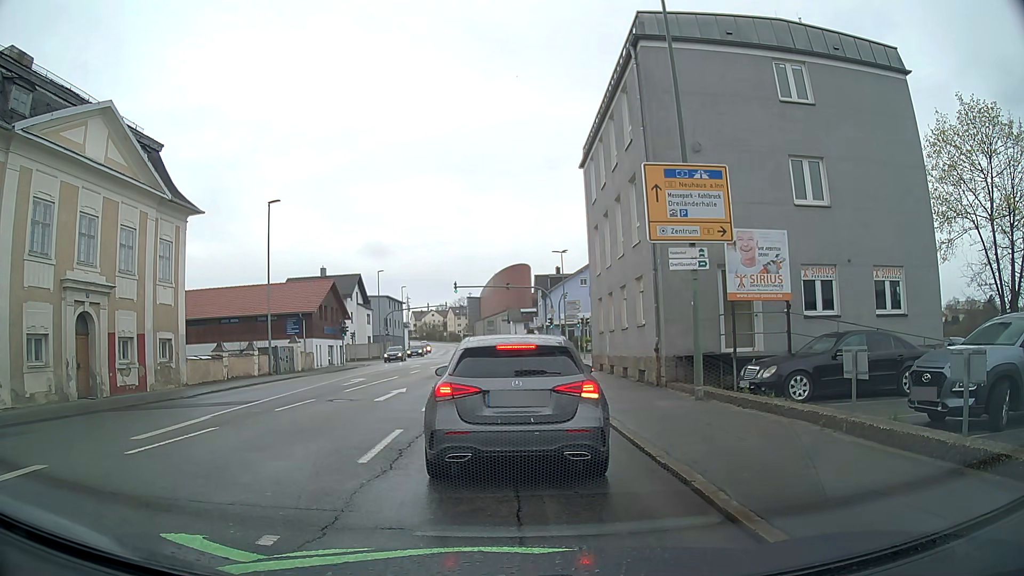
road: tertiary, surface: asphalt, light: Day
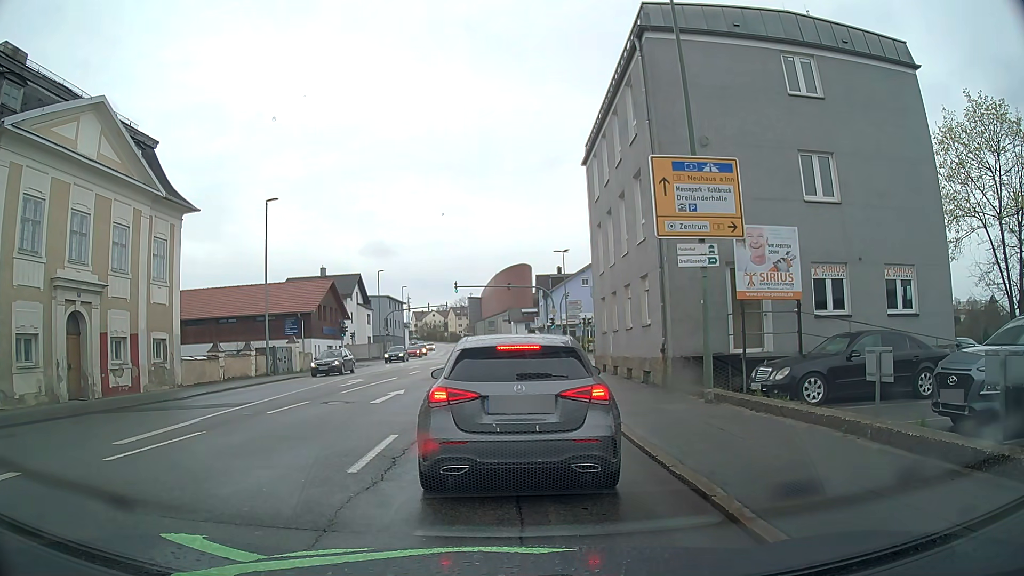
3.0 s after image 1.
(0.0, +0.5) m; 0°
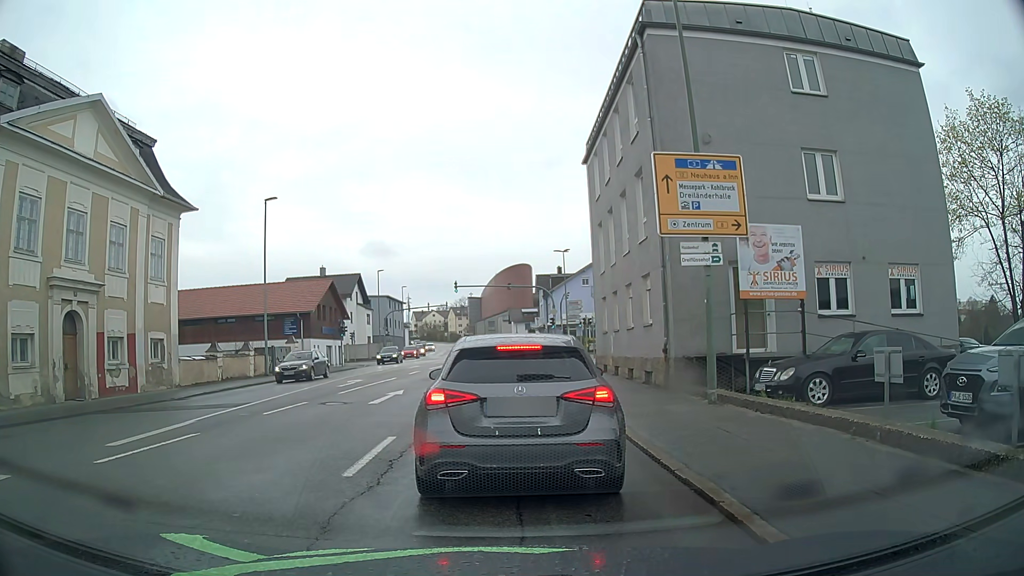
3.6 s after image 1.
(0.0, +0.2) m; 0°
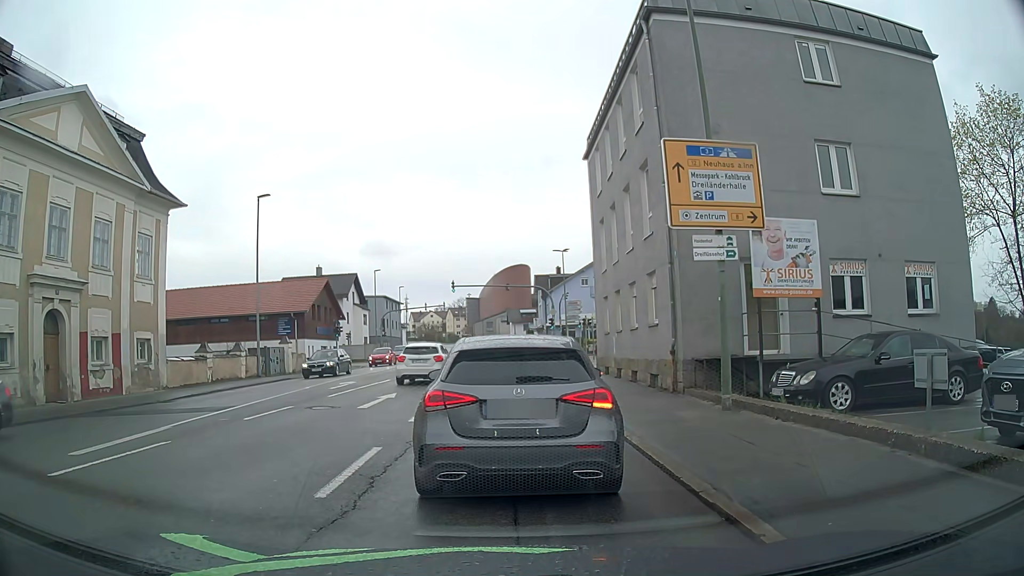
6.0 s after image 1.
(0.0, +1.0) m; 0°
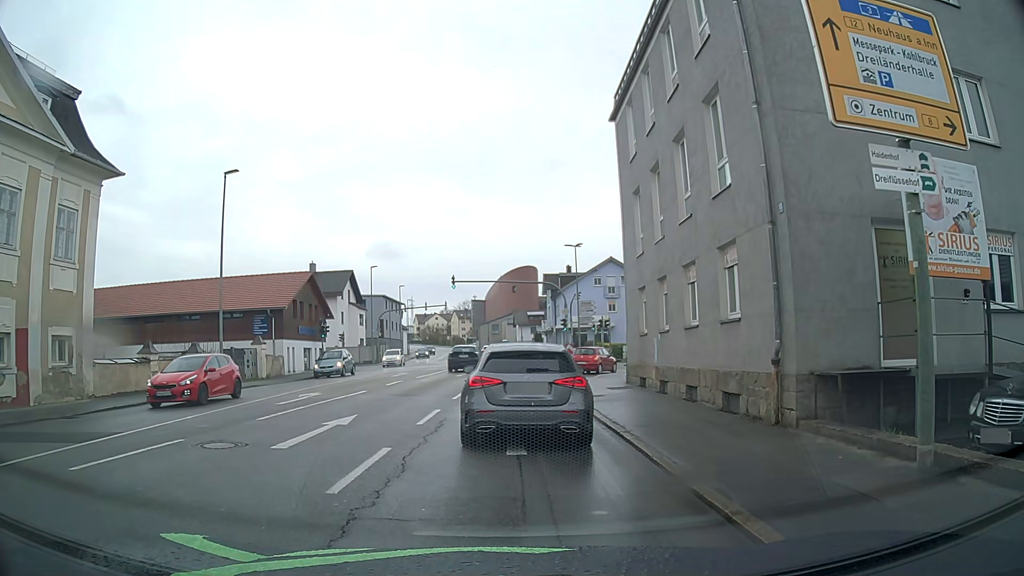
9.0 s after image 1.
(-0.1, +6.3) m; -2°
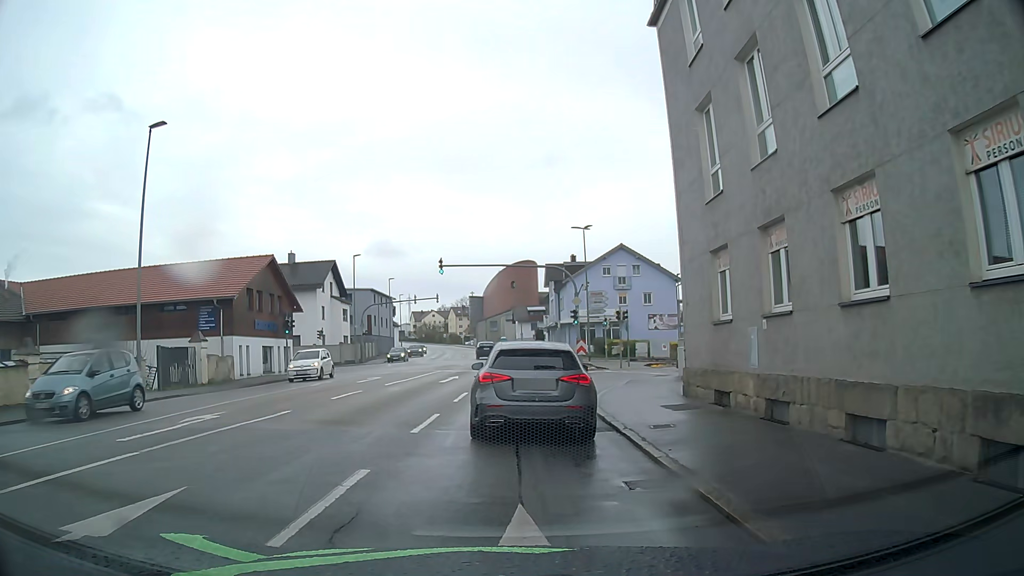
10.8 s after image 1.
(0.0, +7.9) m; -2°
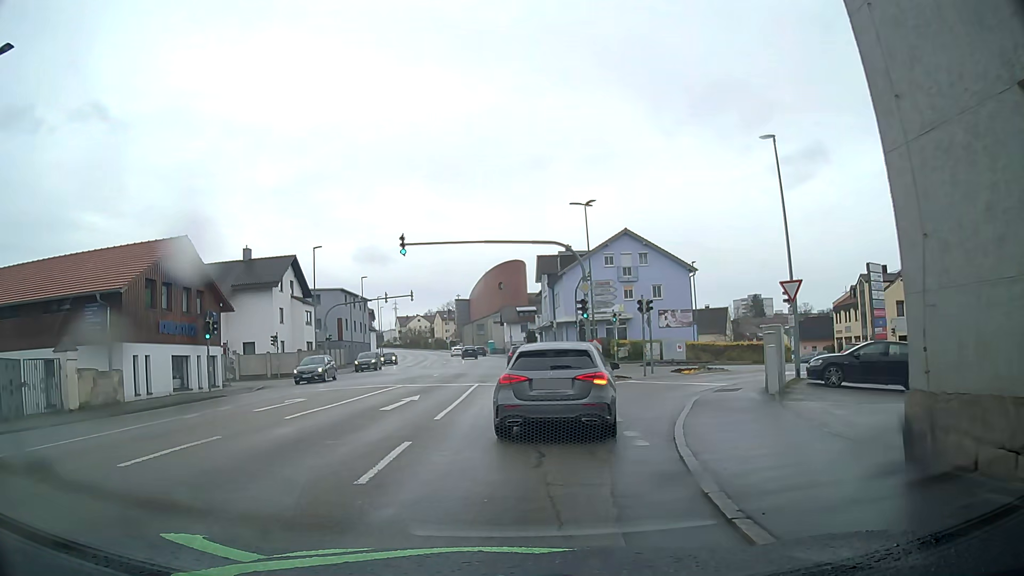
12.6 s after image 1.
(+0.6, +9.8) m; +3°
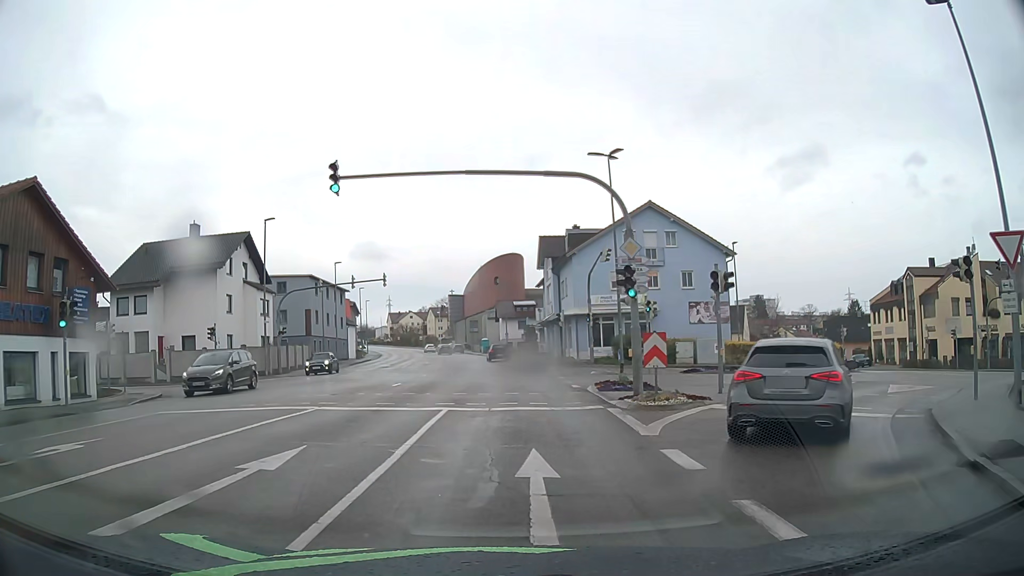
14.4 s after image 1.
(+0.2, +11.3) m; +1°
(0, +10) (0, +20) (0, +30) (0, +40) (0, +50) (-1, +60) (-2, +70) (-3, +80) (-4, +90) (-6, +100) m
